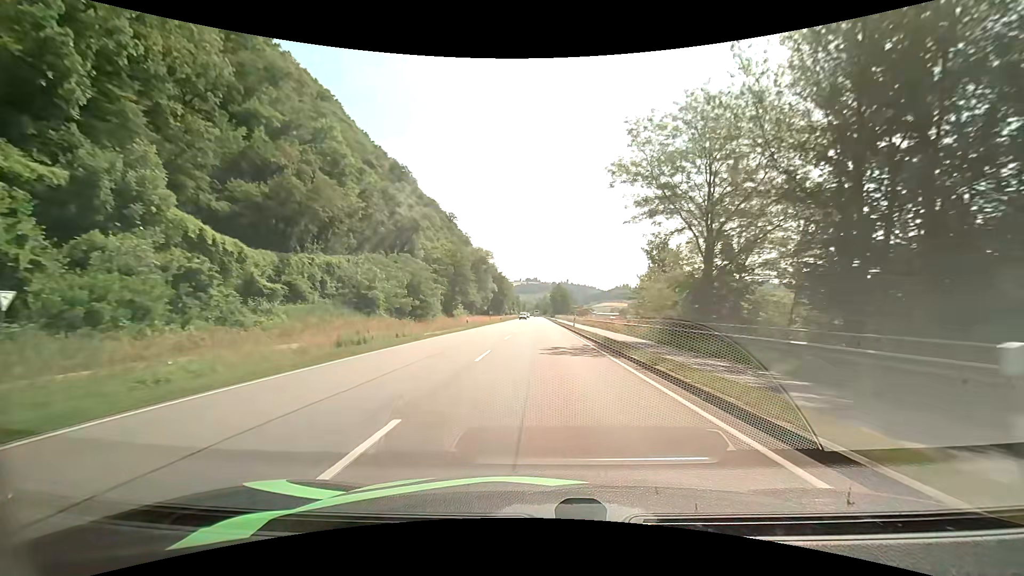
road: primary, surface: asphalt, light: Day
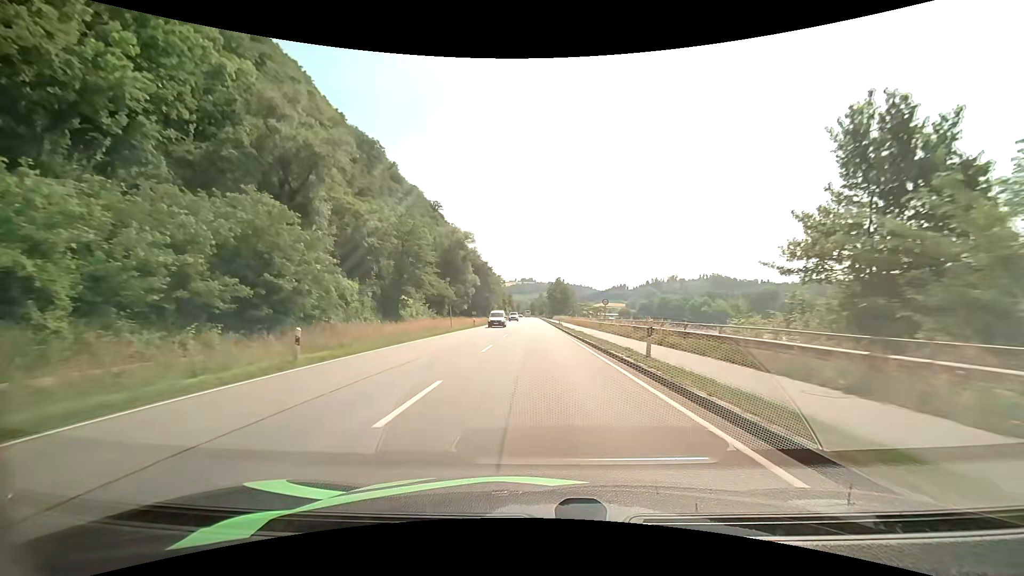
(+0.3, +32.4) m; +1°
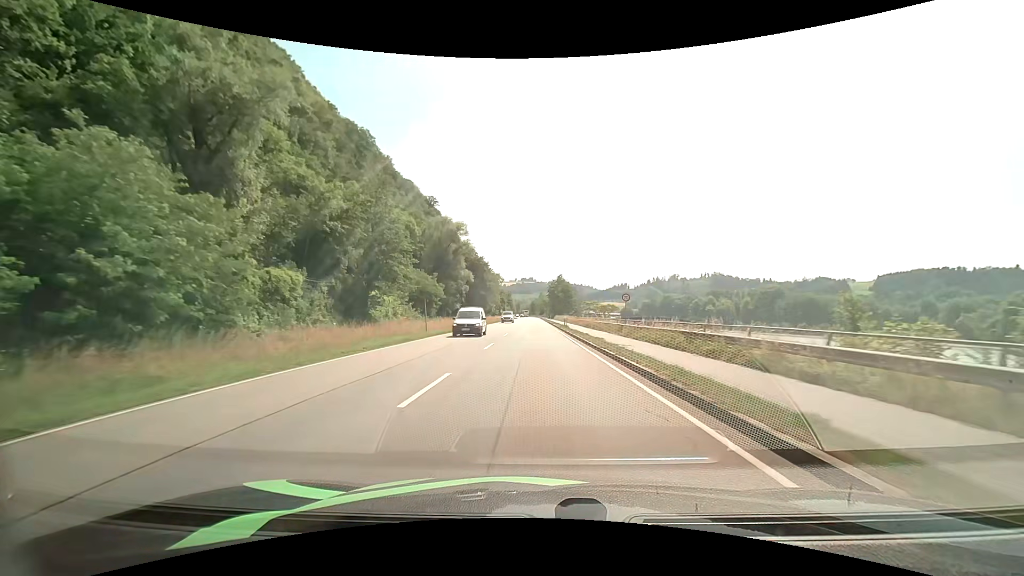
(0.0, +10.7) m; 0°
(0, +10) (0, +20) (0, +30) (0, +40) (0, +50) (0, +60) (0, +70) (0, +80) (0, +90) (0, +100) m
